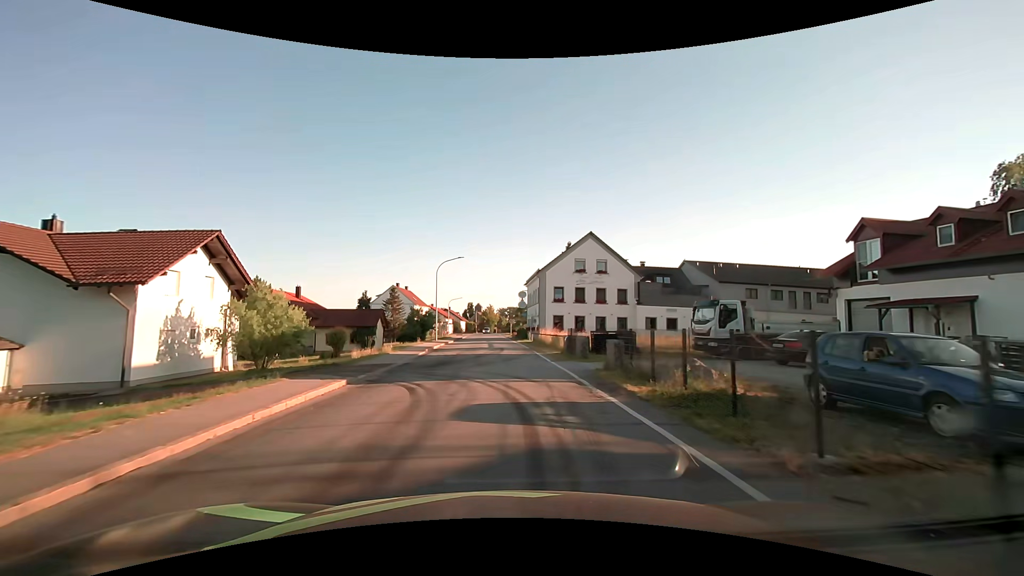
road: secondary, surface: asphalt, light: Day
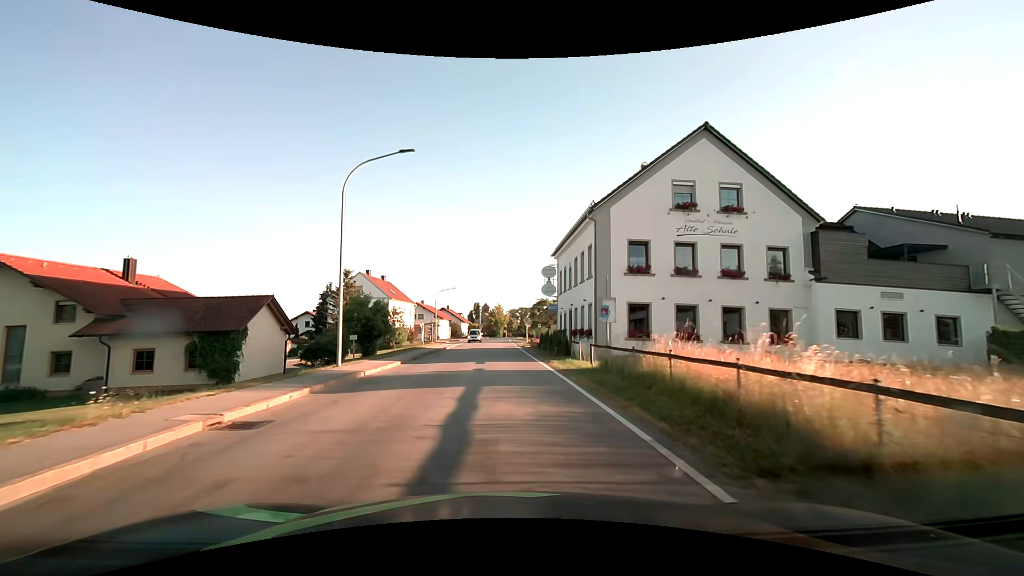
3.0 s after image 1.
(-0.2, +30.5) m; -1°
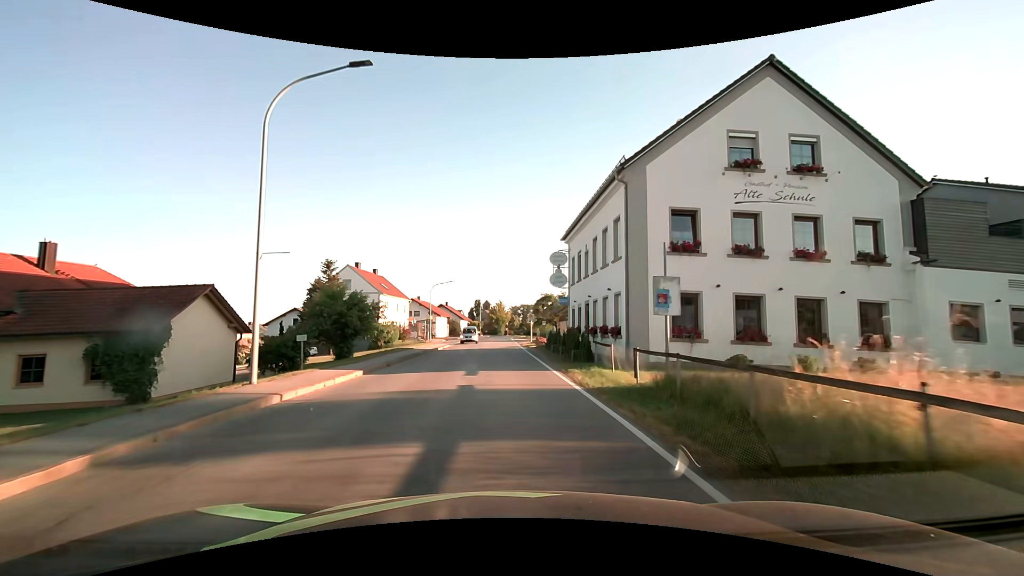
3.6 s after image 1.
(-0.1, +6.3) m; -1°
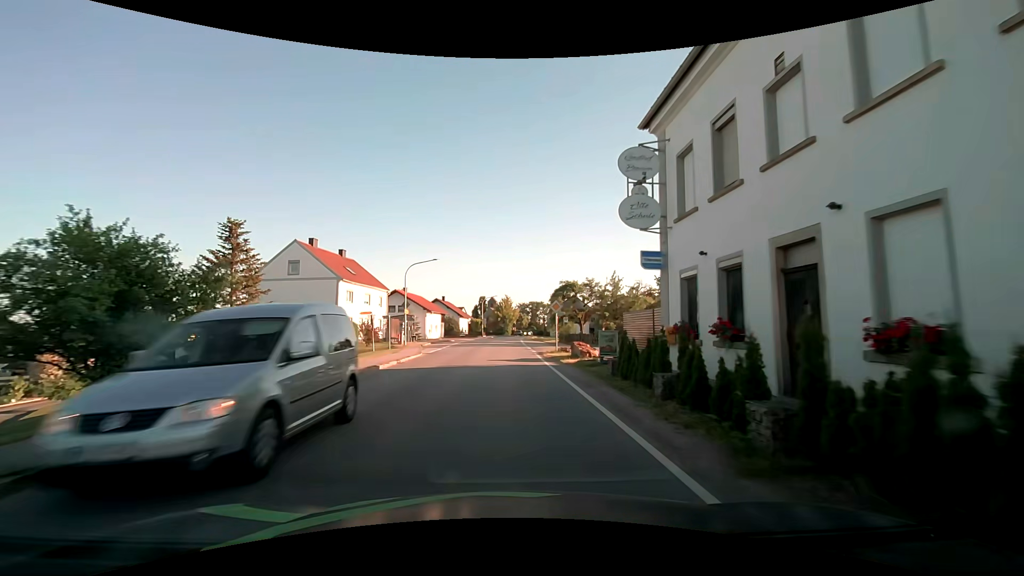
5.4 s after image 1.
(-0.1, +19.1) m; -1°
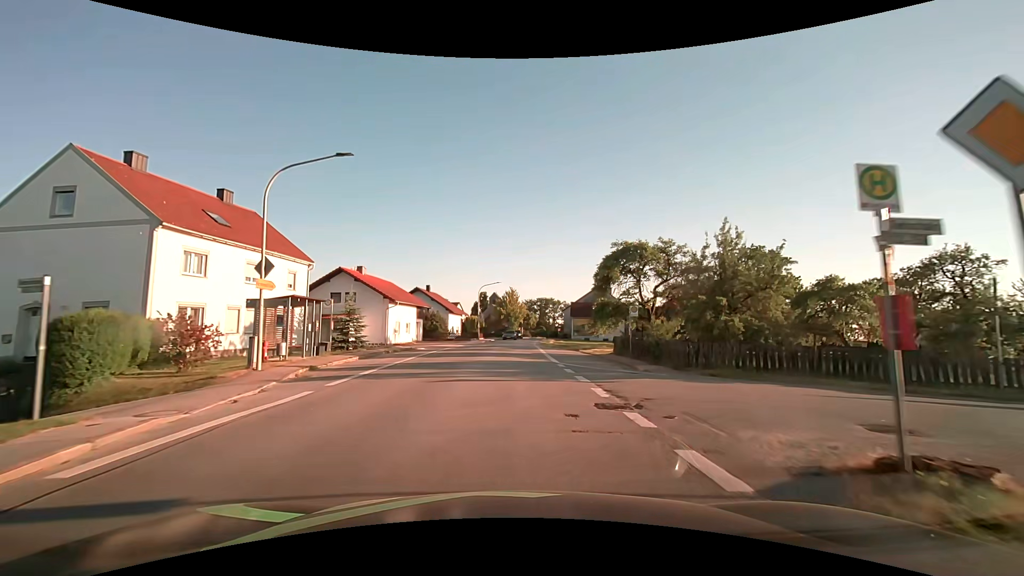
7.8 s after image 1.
(-0.4, +26.2) m; 0°
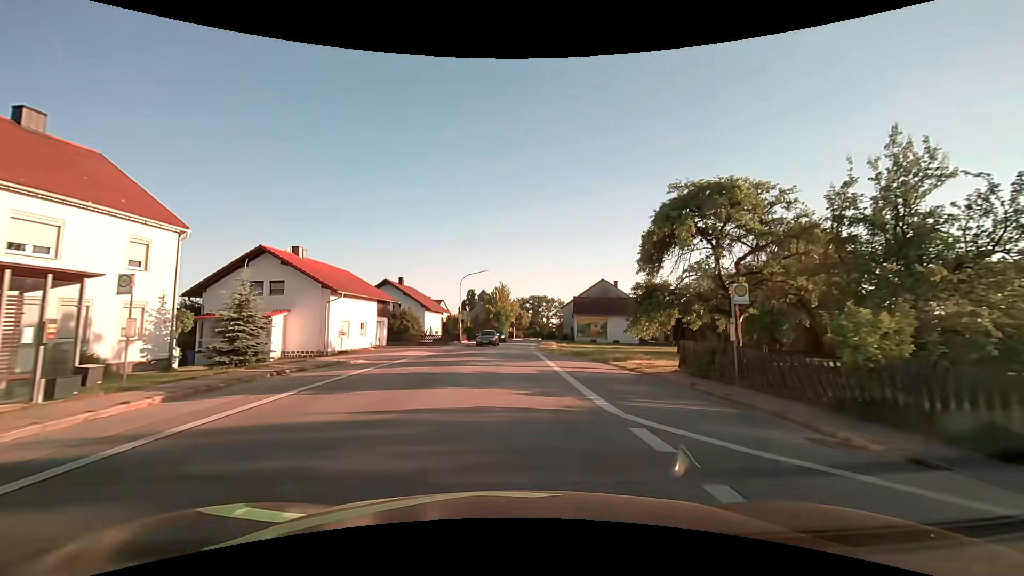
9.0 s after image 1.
(+0.1, +13.1) m; +1°
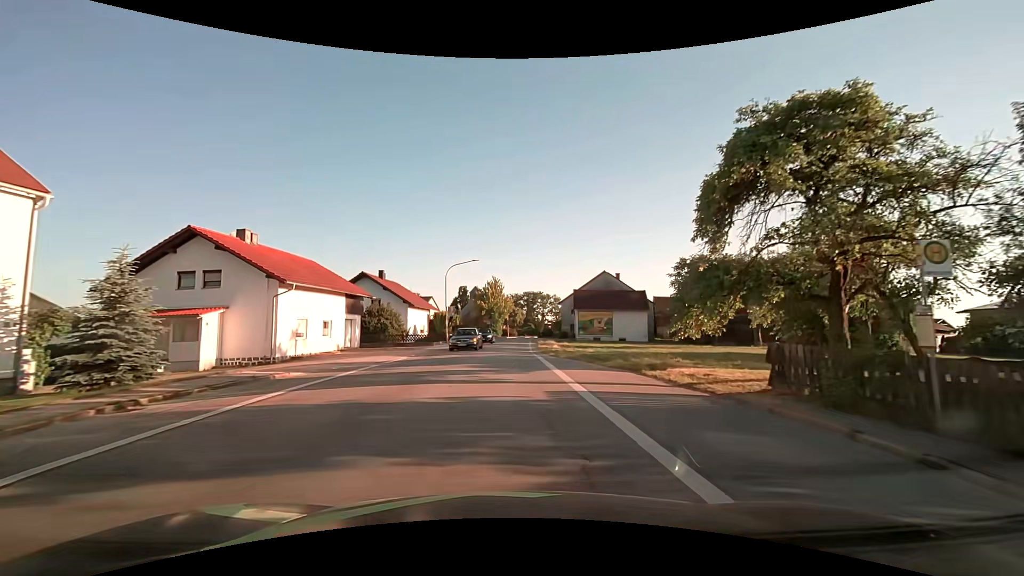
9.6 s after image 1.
(0.0, +6.5) m; +1°
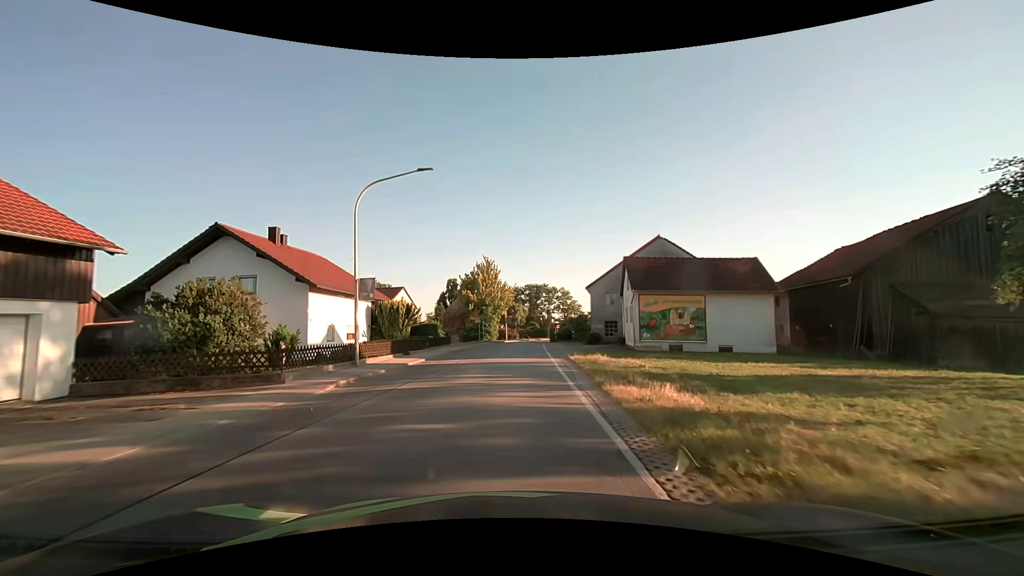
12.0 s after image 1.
(+0.1, +26.0) m; 0°
(0, +10) (0, +20) (+1, +30) (+1, +40) (+2, +50) (+3, +60) (+5, +70) (+7, +79) (+10, +89) (+14, +98) m
